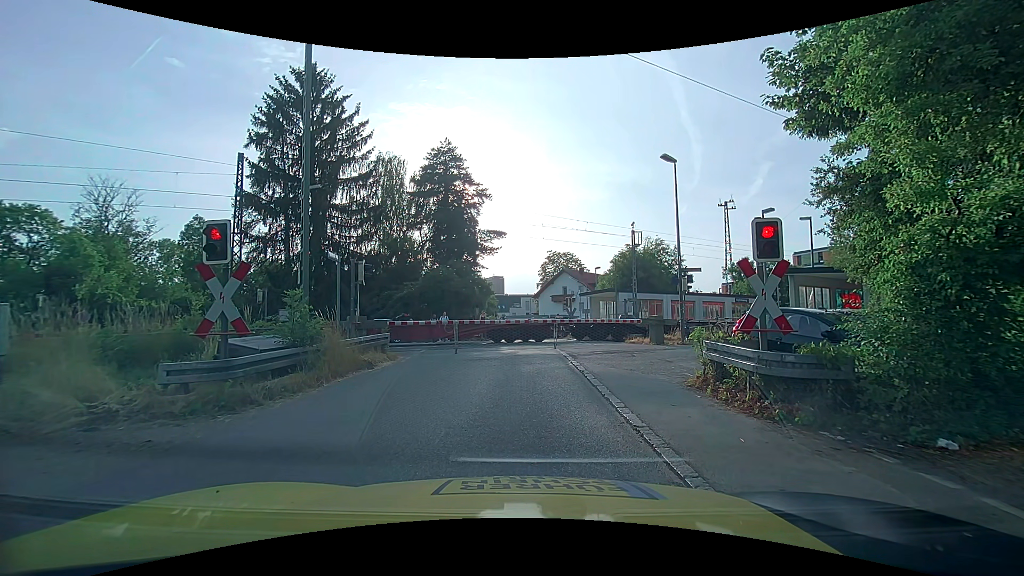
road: unclassified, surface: asphalt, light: Day
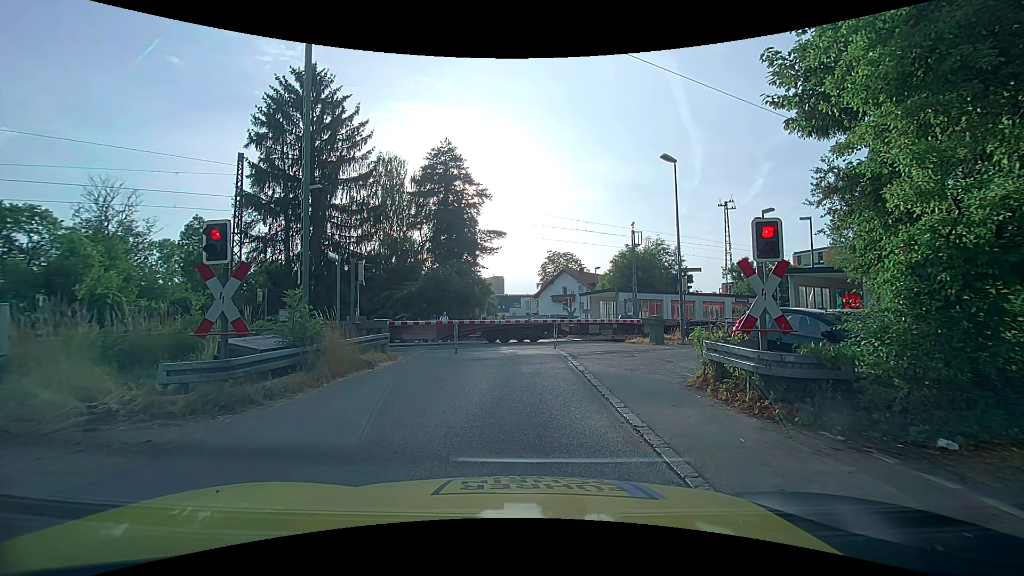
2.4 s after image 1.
(0.0, 0.0) m; 0°
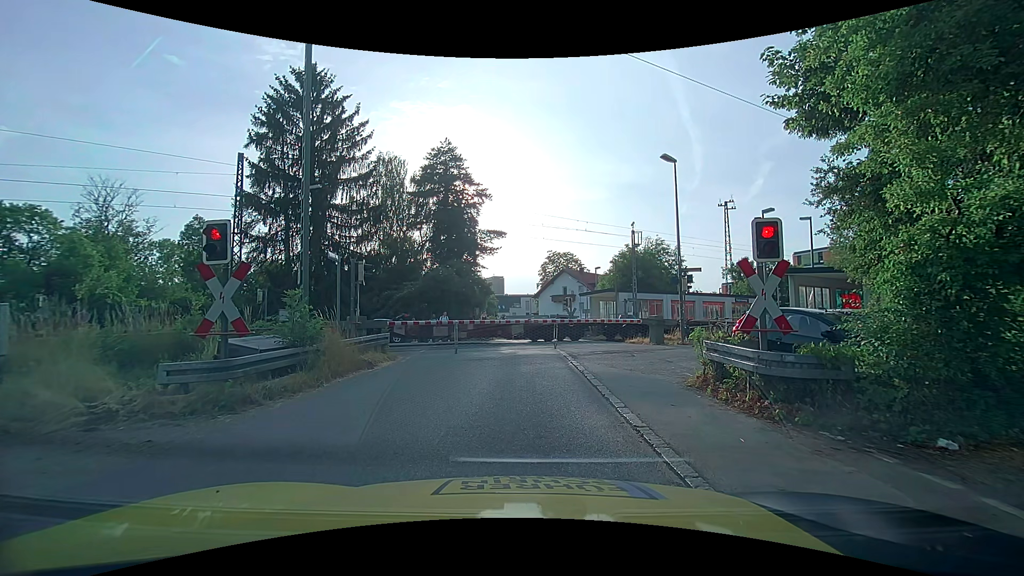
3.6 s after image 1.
(0.0, 0.0) m; 0°
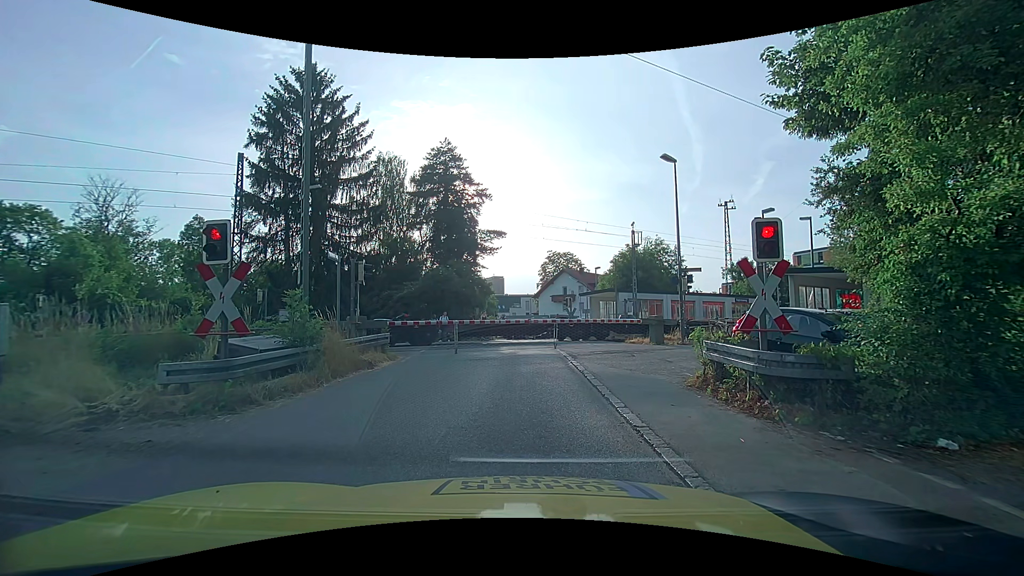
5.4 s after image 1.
(0.0, 0.0) m; 0°
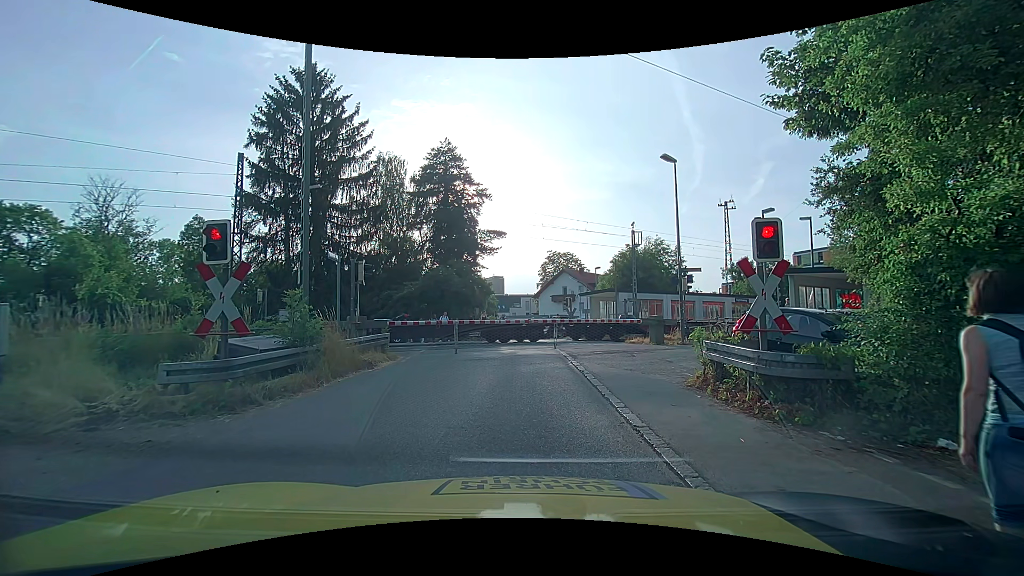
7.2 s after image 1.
(0.0, 0.0) m; 0°
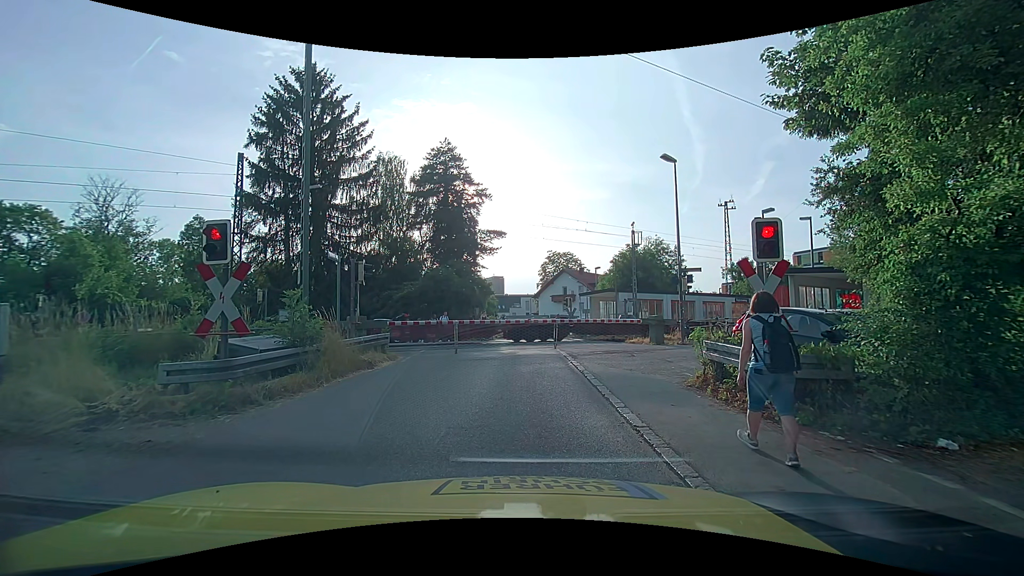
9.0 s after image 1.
(0.0, 0.0) m; 0°
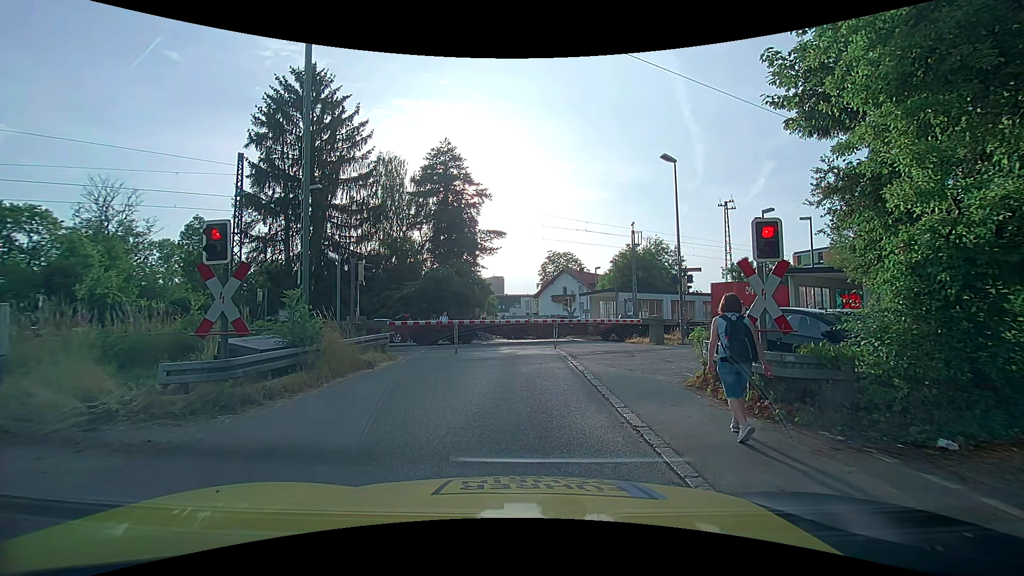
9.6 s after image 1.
(0.0, 0.0) m; 0°
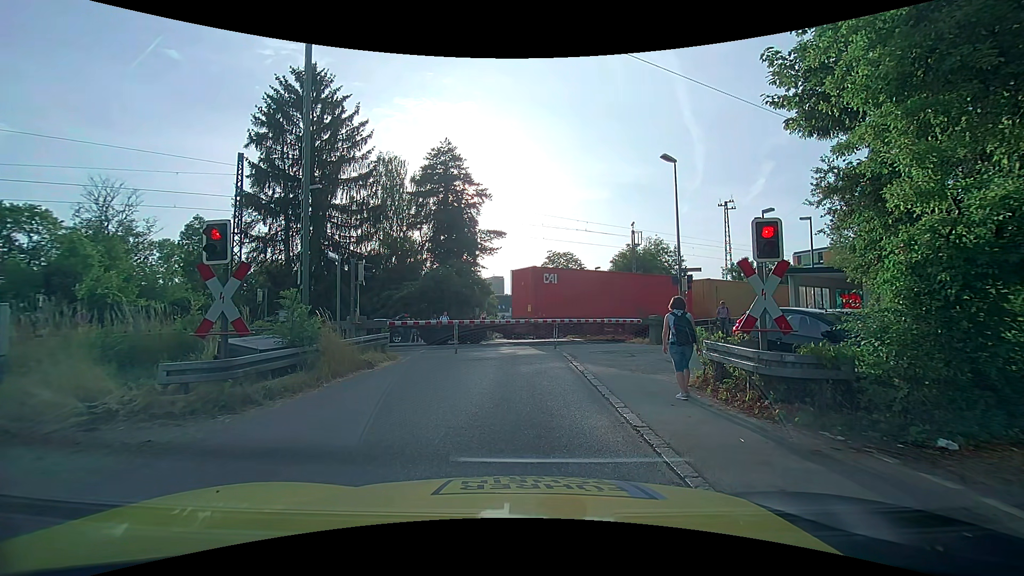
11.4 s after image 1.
(0.0, 0.0) m; 0°
